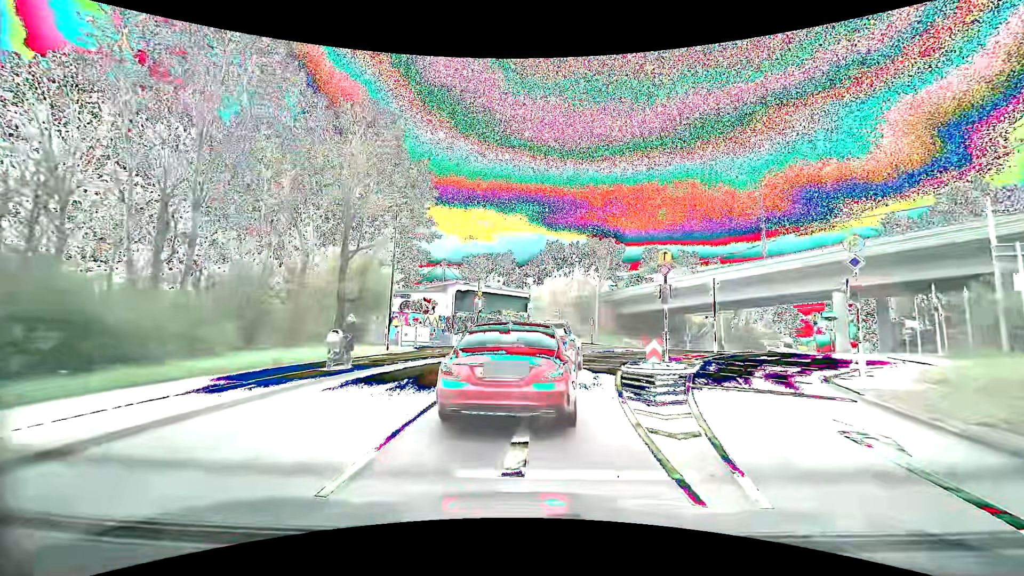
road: secondary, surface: asphalt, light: Day
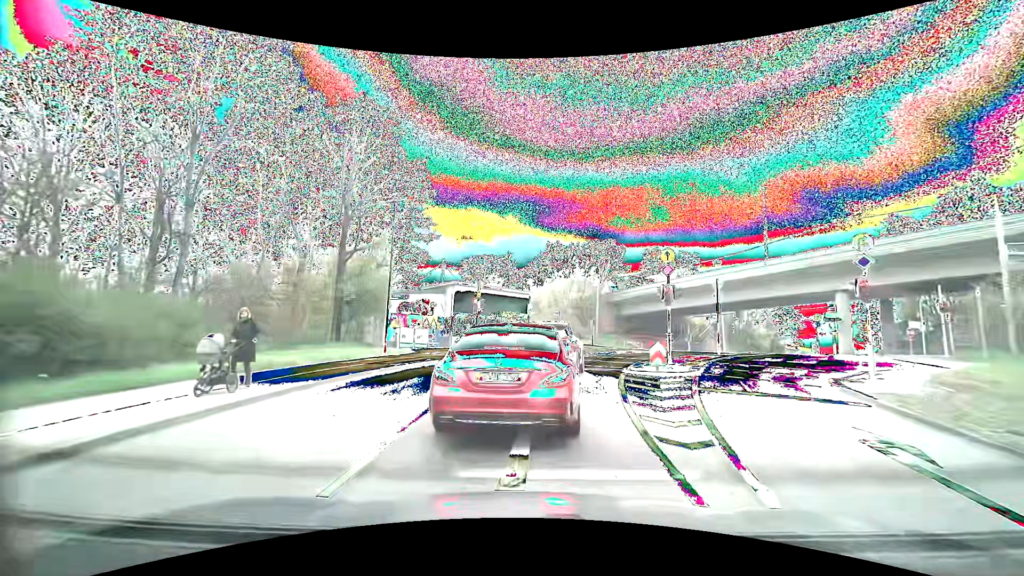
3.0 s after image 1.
(0.0, +0.5) m; 0°
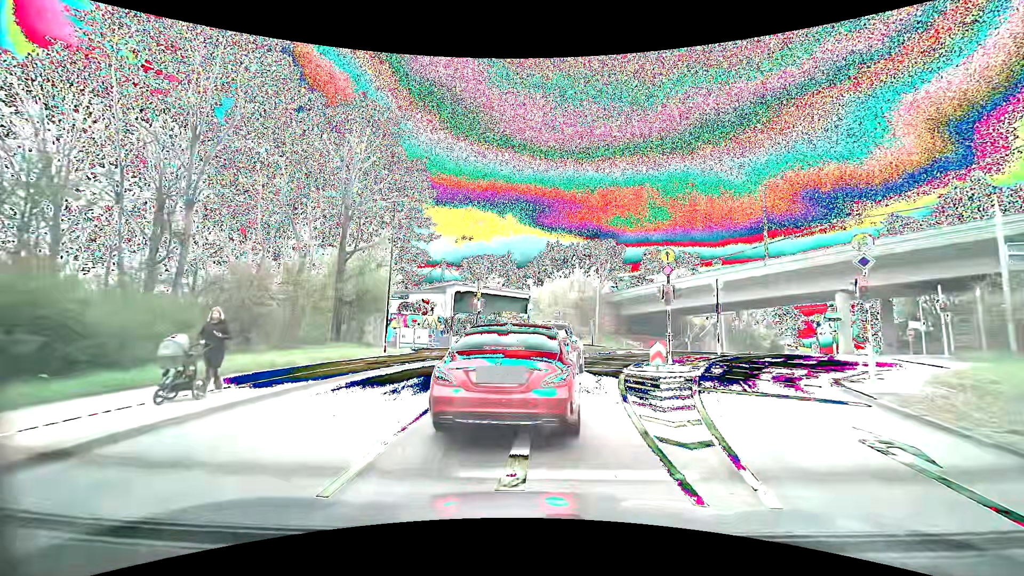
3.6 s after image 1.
(0.0, 0.0) m; 0°
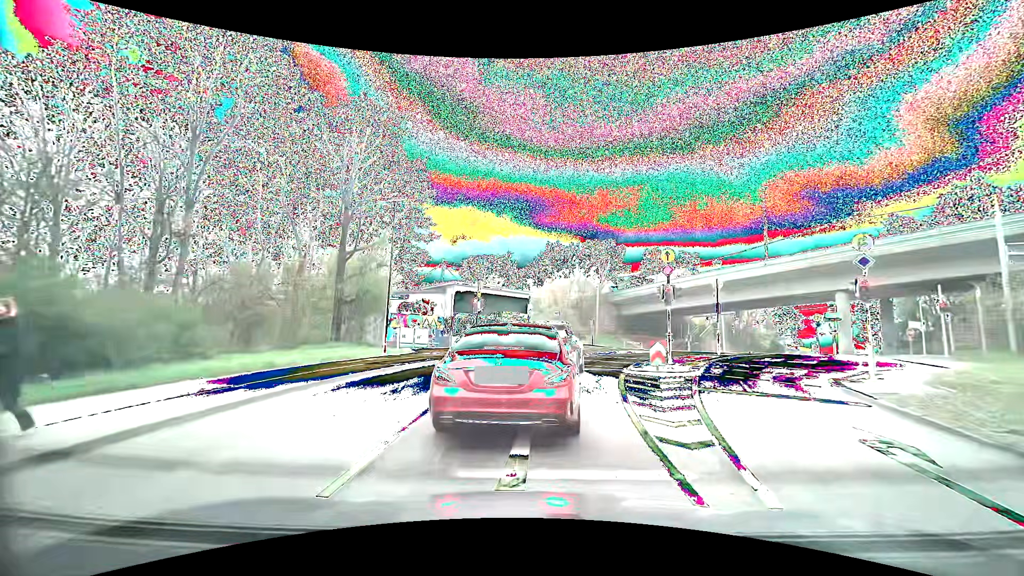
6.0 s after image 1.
(0.0, 0.0) m; 0°
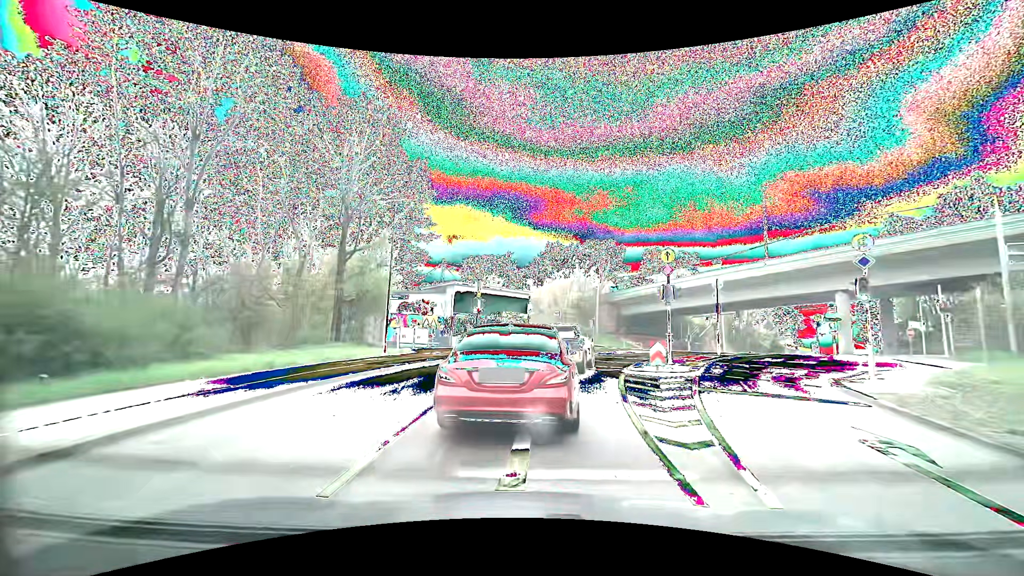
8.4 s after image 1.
(0.0, 0.0) m; 0°
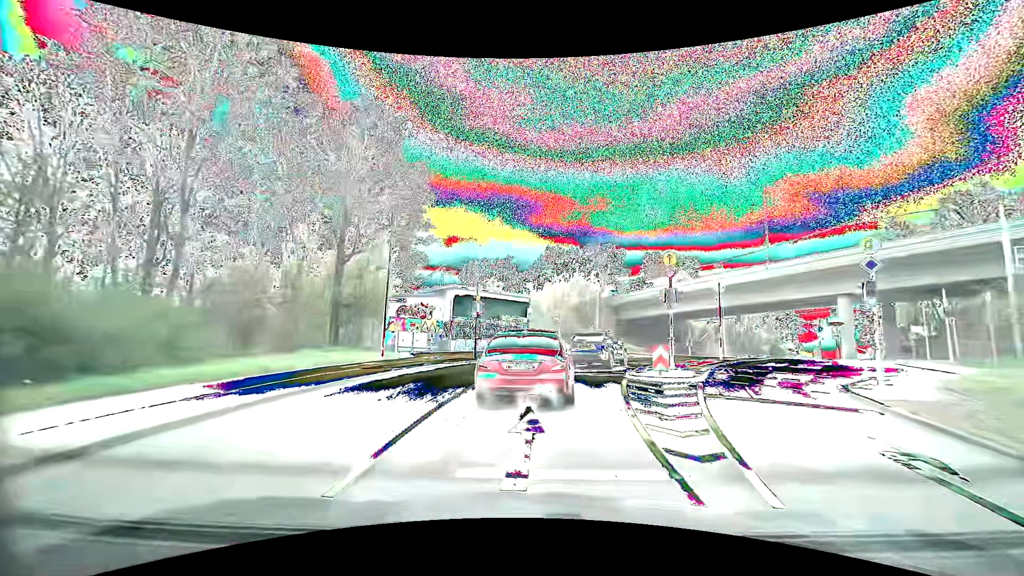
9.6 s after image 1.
(0.0, +0.4) m; 0°
